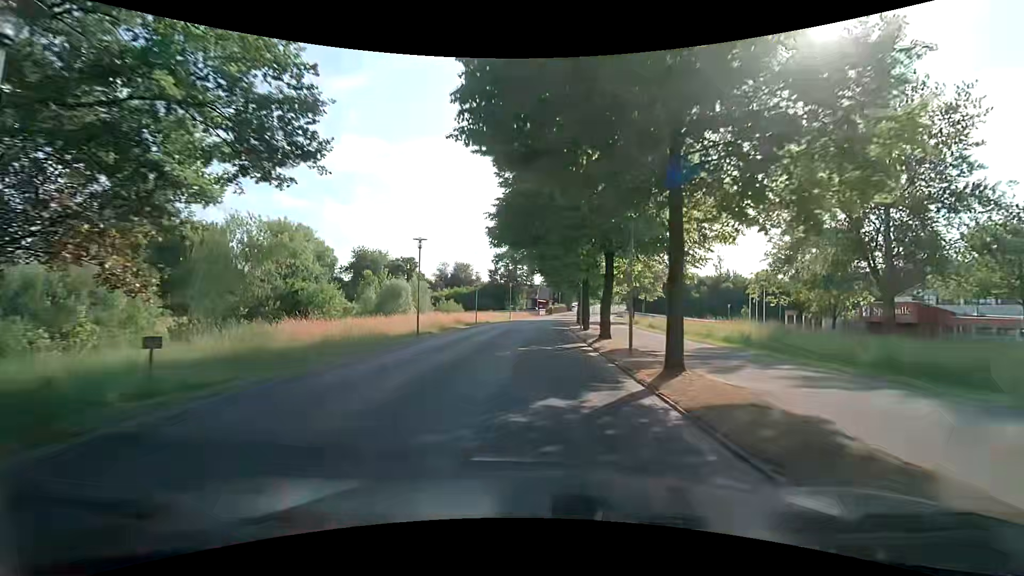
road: tertiary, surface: asphalt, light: Day
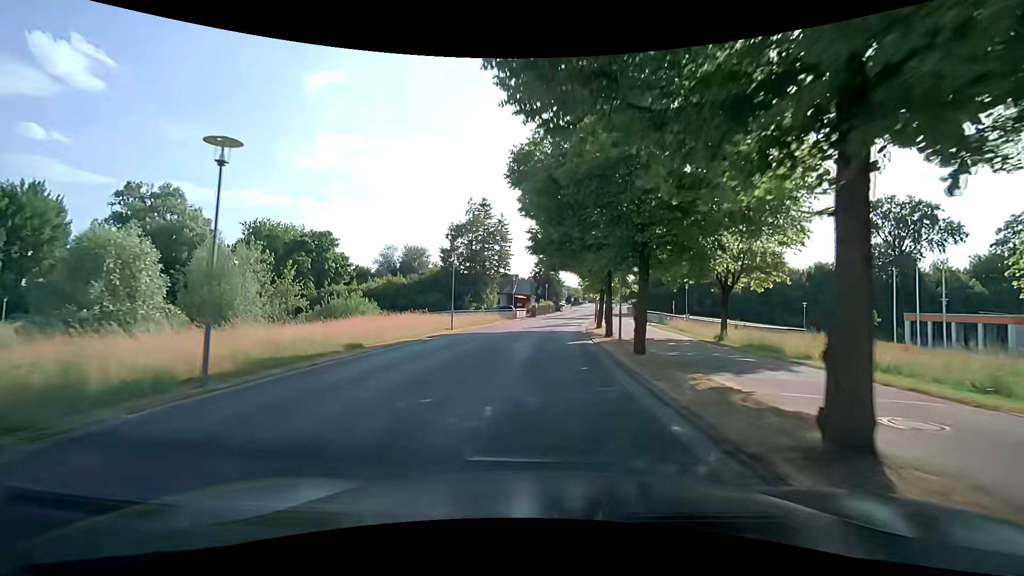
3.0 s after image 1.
(+0.3, +36.1) m; +2°
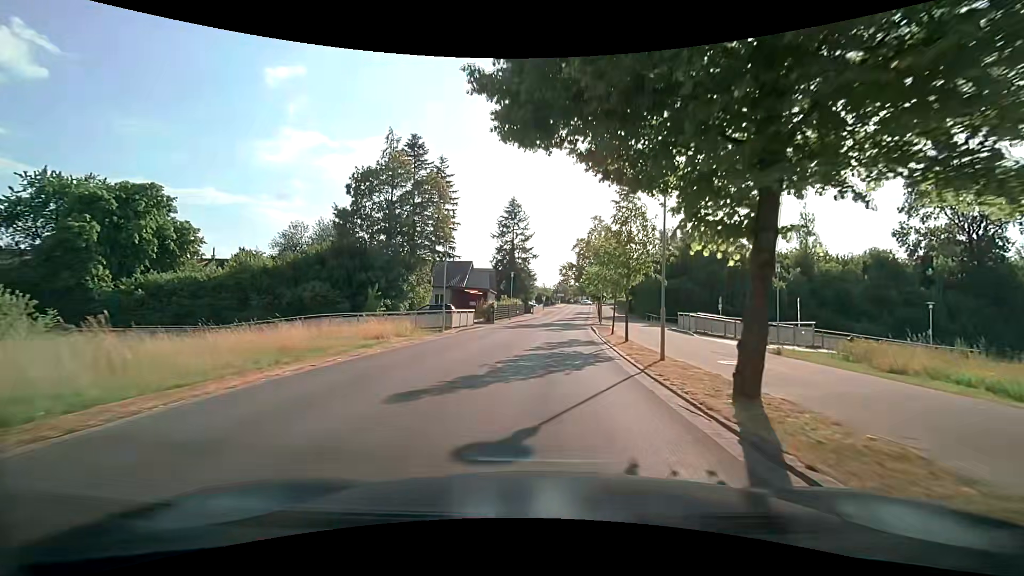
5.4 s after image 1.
(+0.5, +27.9) m; +4°
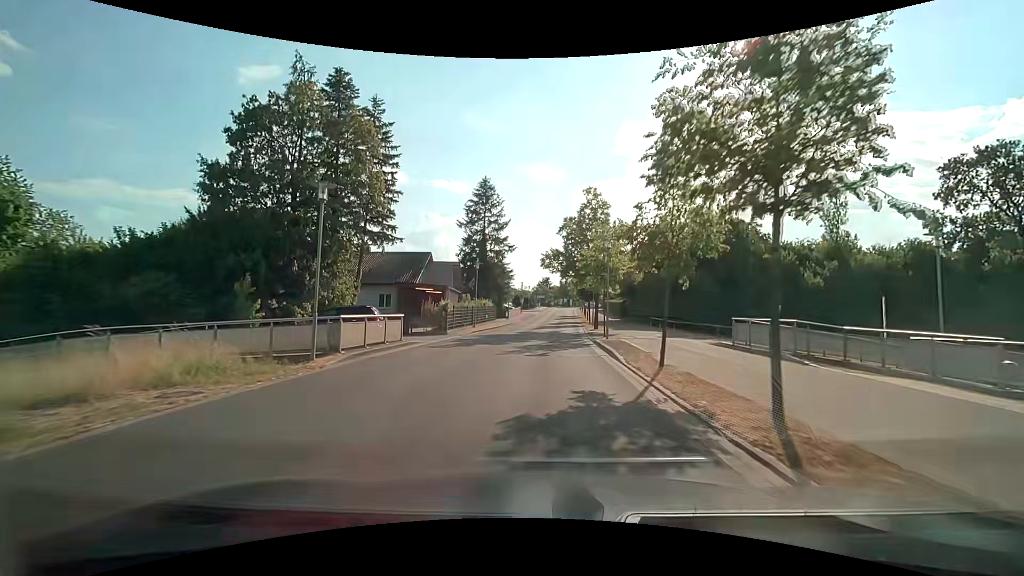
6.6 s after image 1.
(+0.4, +13.7) m; +3°
(0, +10) (0, +20) (+1, +30) (+2, +40) (+2, +50) (+3, +60) (+4, +70) (+4, +80) (+5, +90) (+6, +100) m
